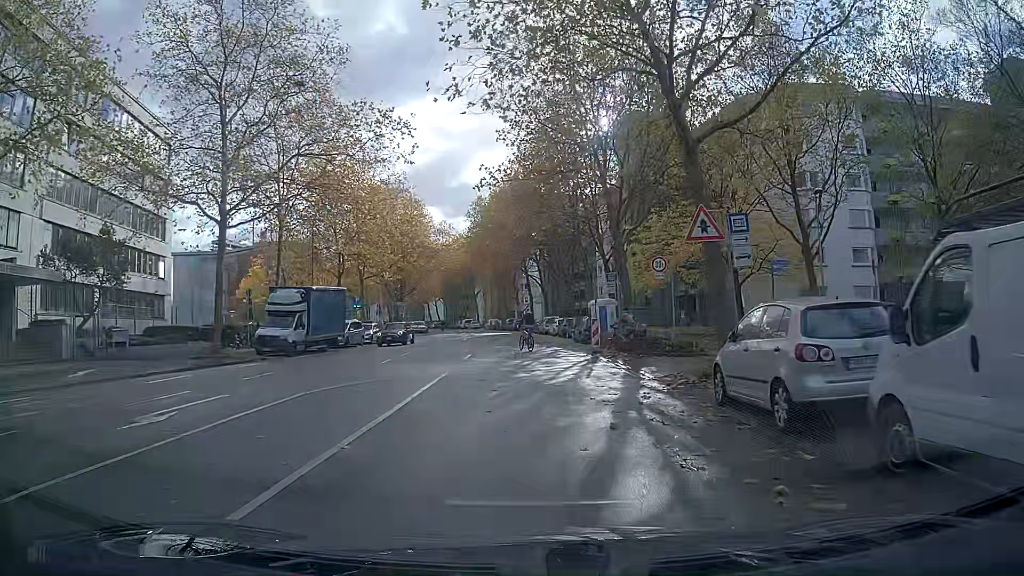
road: residential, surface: asphalt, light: Day
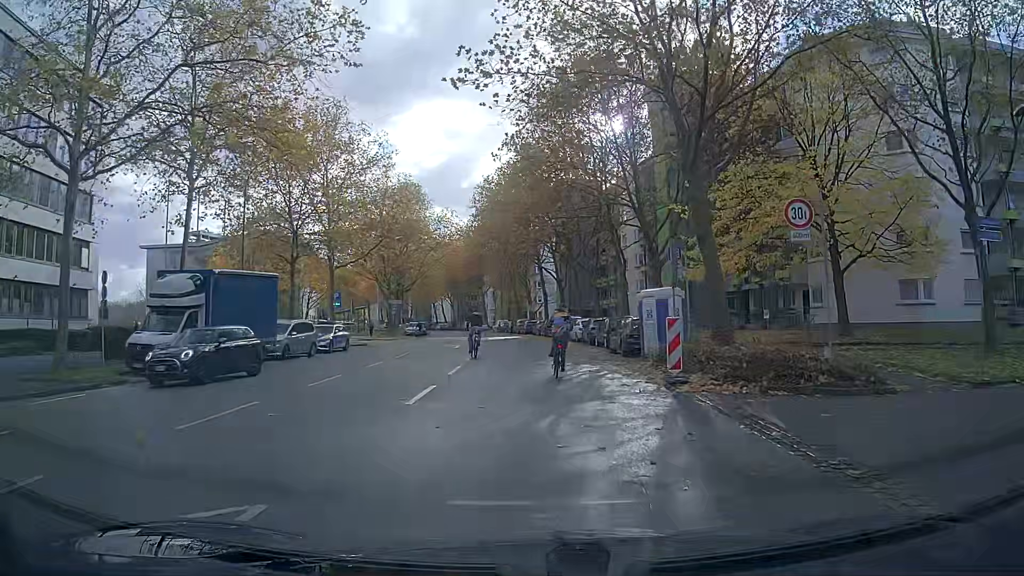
(-0.2, +12.2) m; -2°
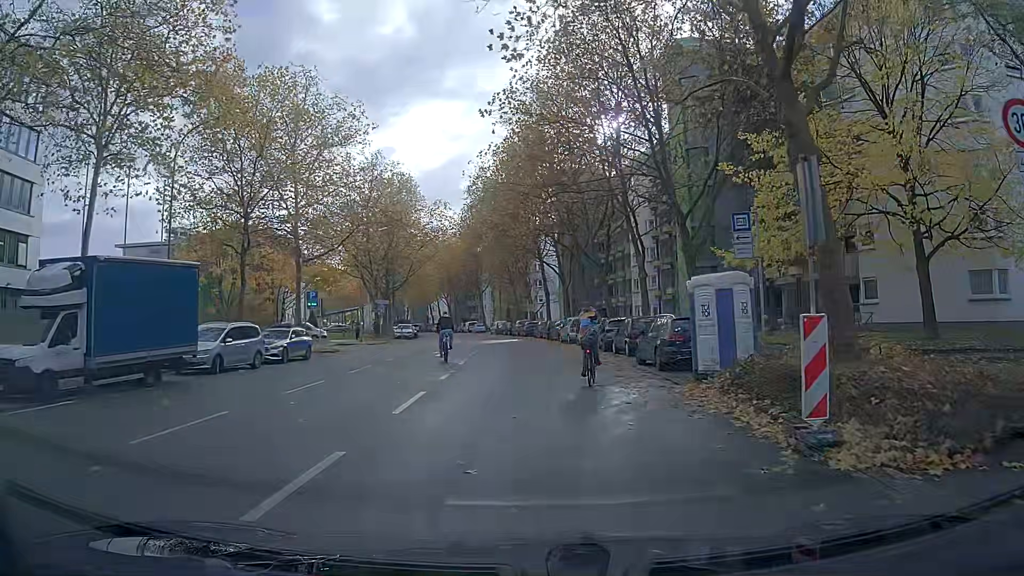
(+0.1, +6.7) m; +2°
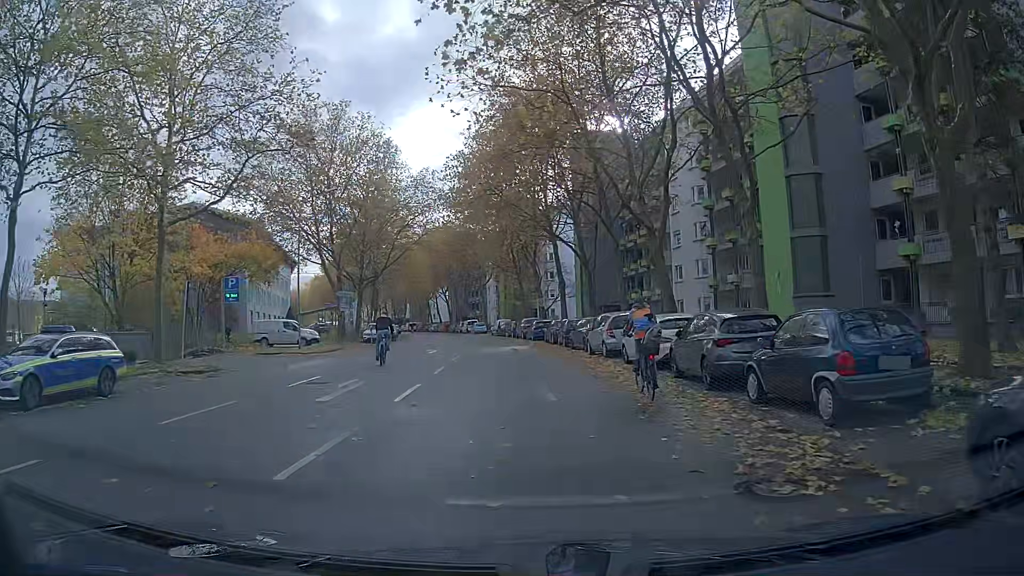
(-0.2, +16.3) m; -2°
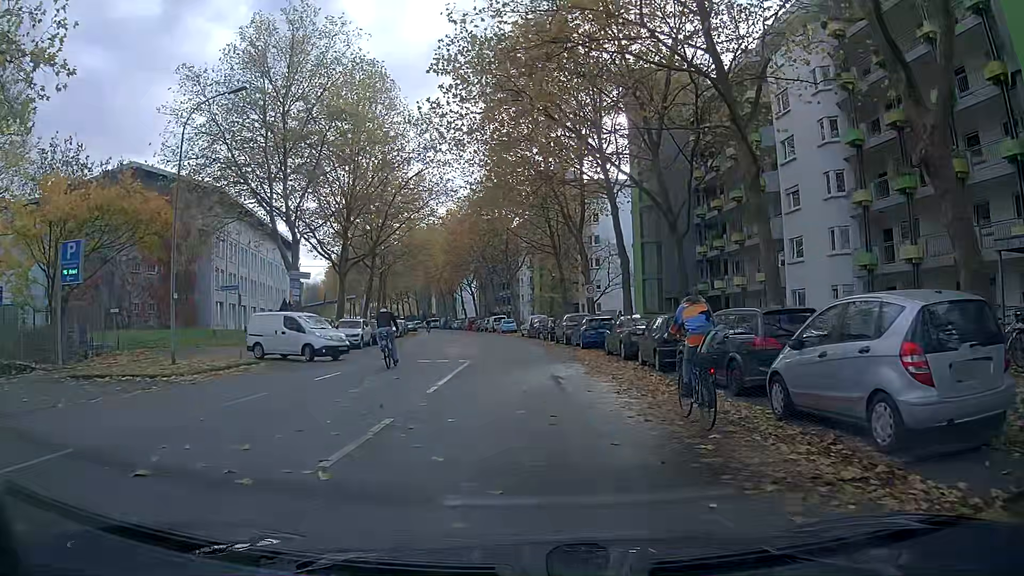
(-0.7, +17.5) m; -4°
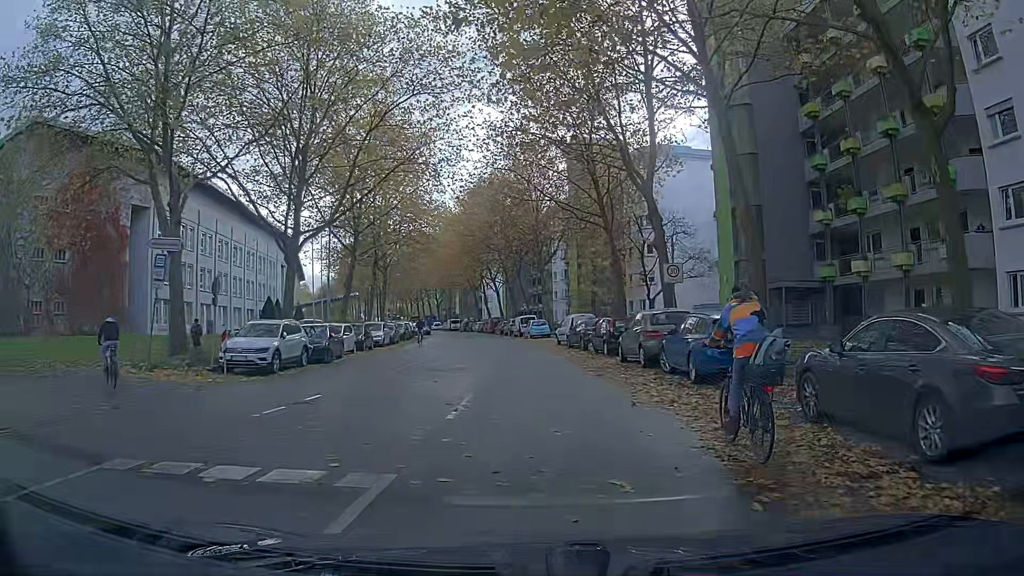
(-0.1, +16.0) m; -2°
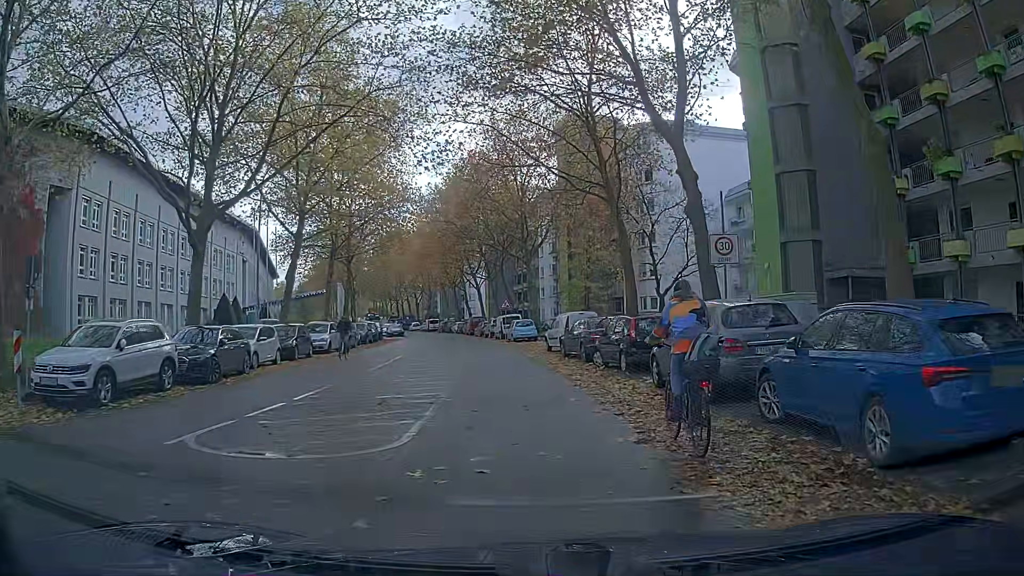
(+0.1, +8.3) m; +1°
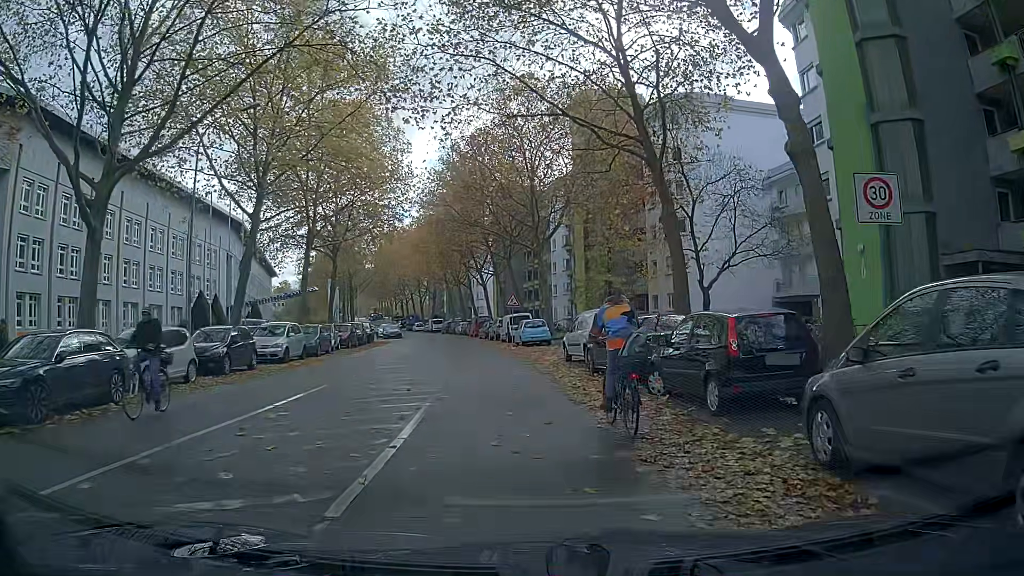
(0.0, +7.3) m; 0°
